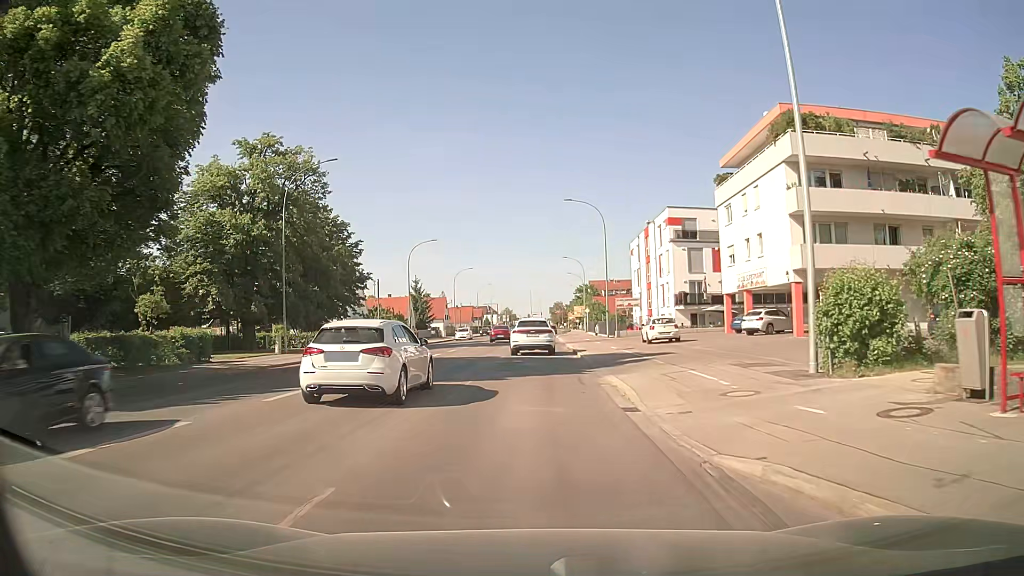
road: tertiary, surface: asphalt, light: Day
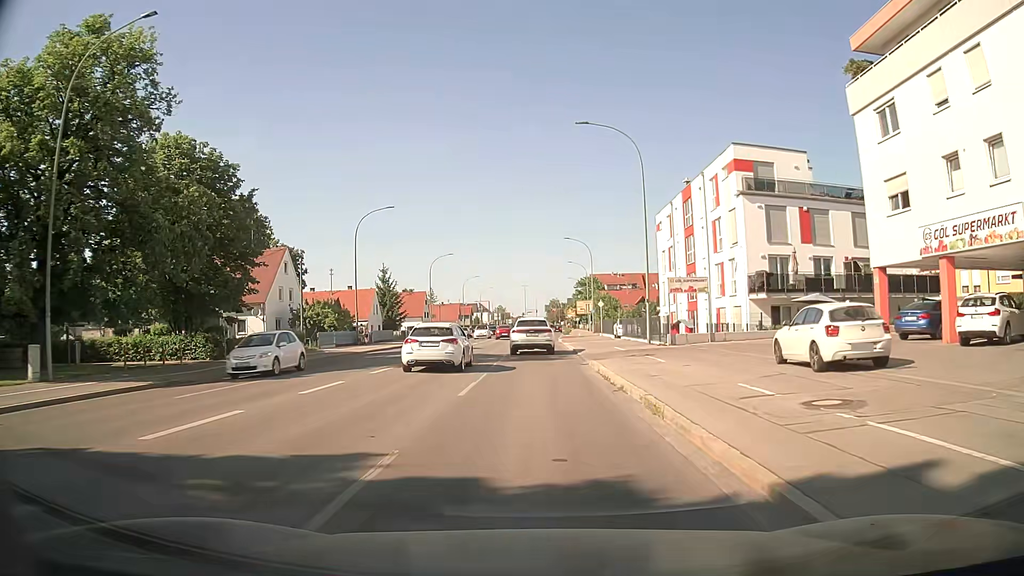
(-0.1, +22.6) m; 0°
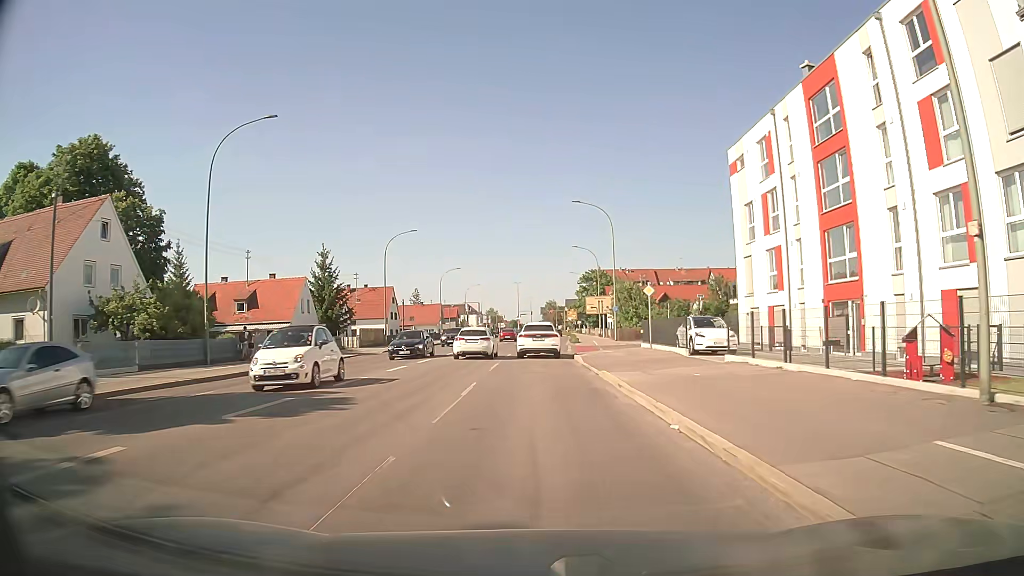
(-0.1, +27.7) m; 0°
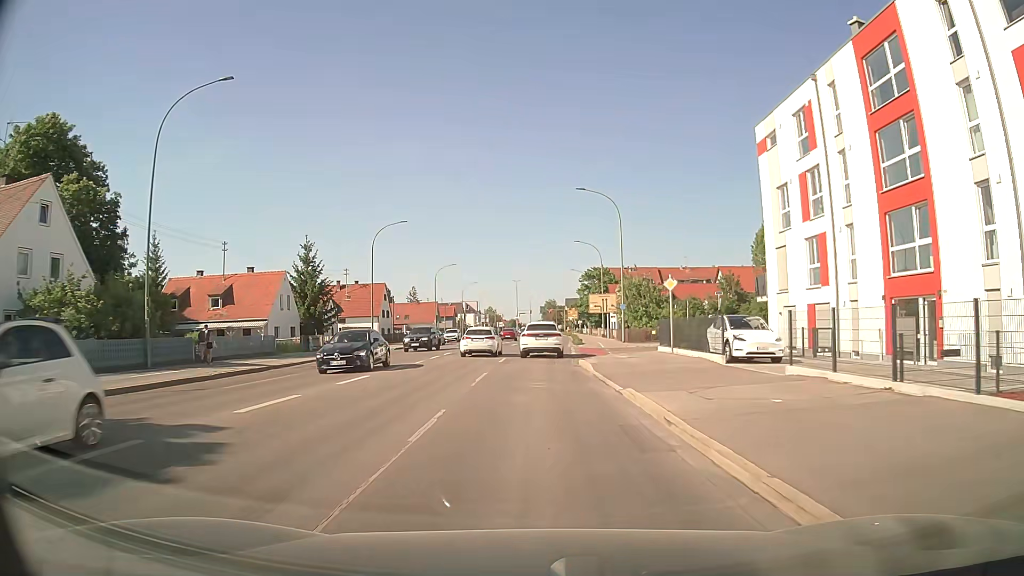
(0.0, +5.5) m; 0°
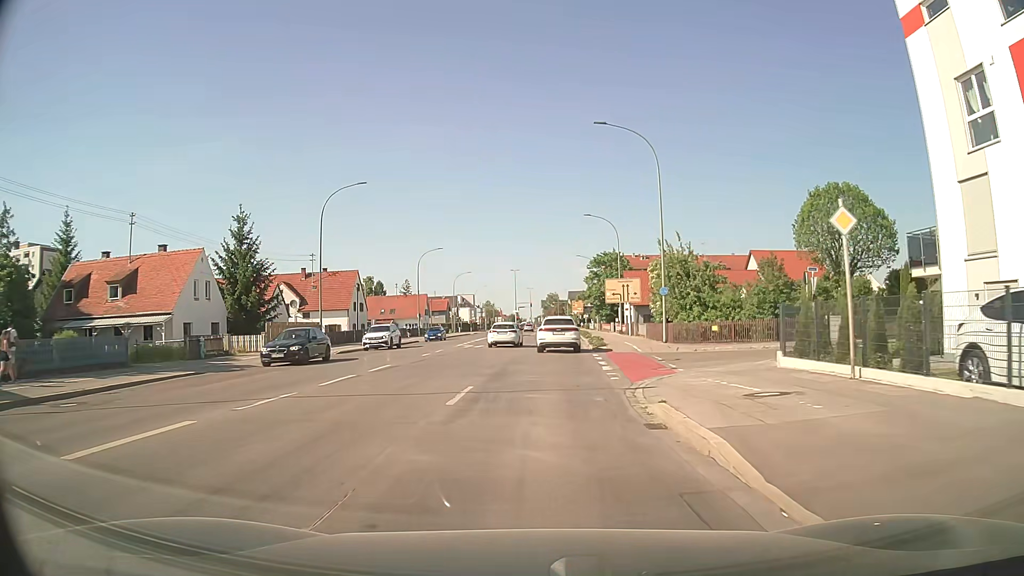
(-0.1, +16.6) m; 0°
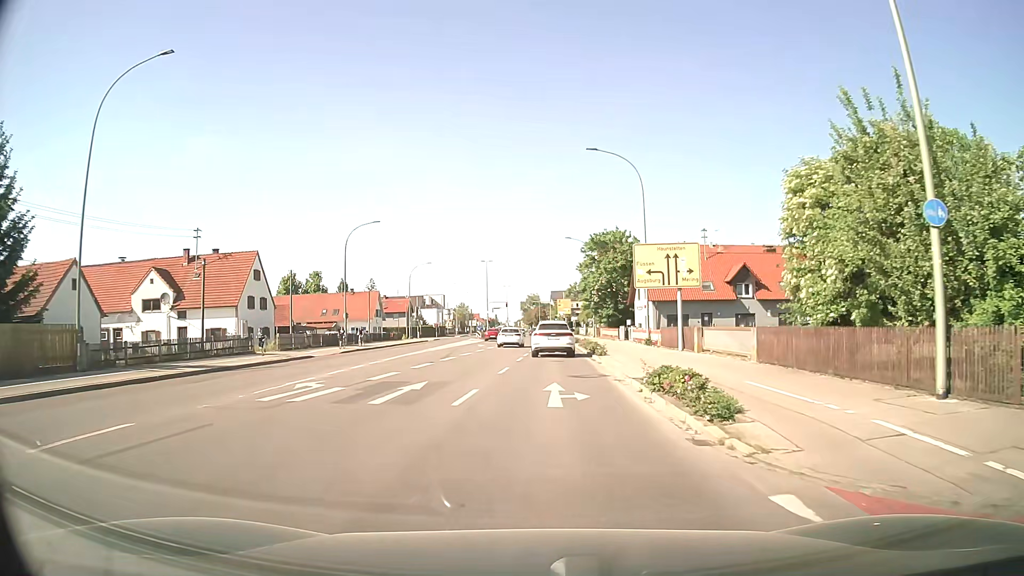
(+0.5, +27.2) m; +2°
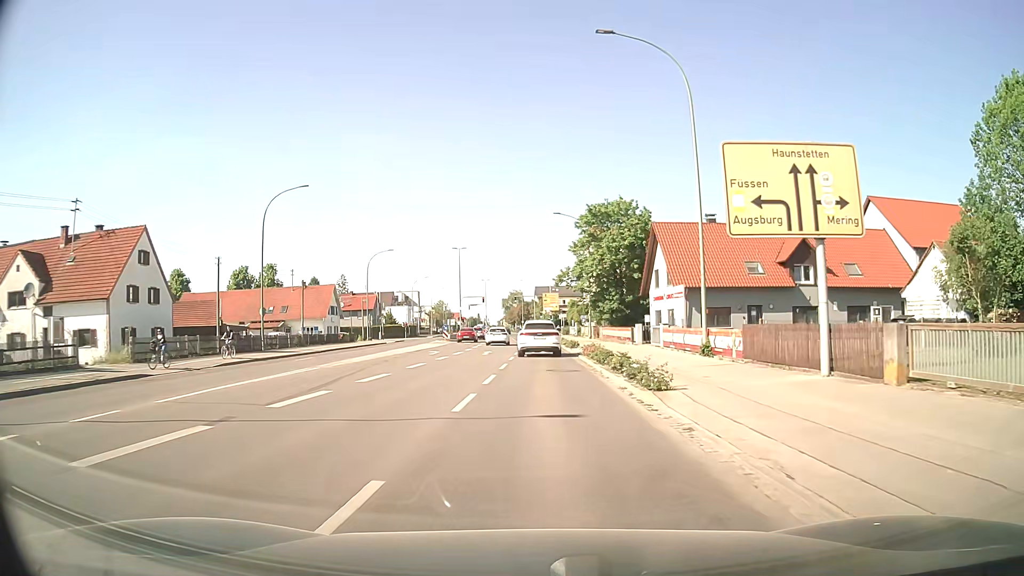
(+0.3, +17.3) m; +2°
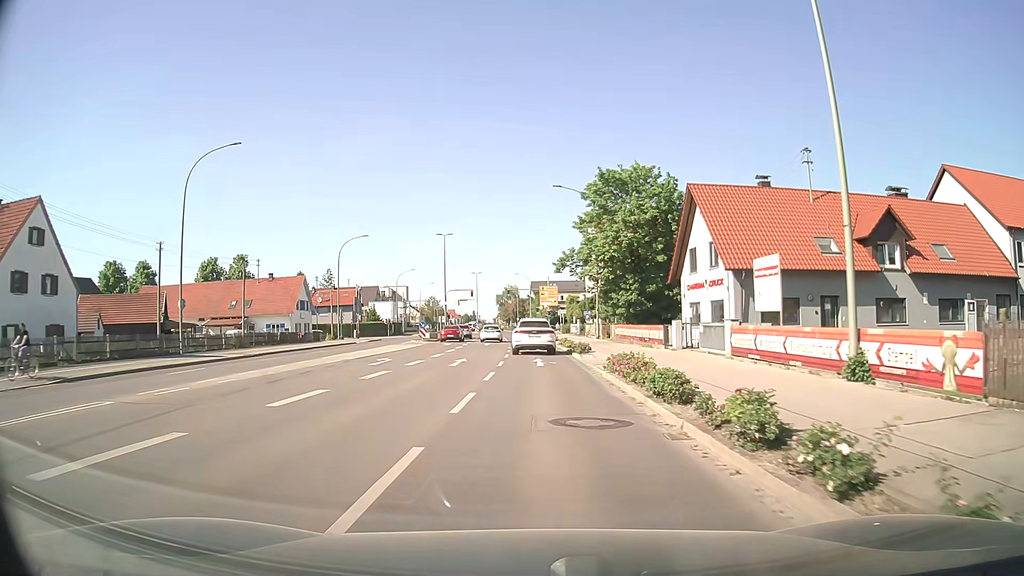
(0.0, +11.8) m; 0°
(0, +10) (0, +20) (0, +30) (0, +40) (-1, +50) (-1, +60) (-1, +70) (-2, +80) (-3, +90) (-3, +100) m
